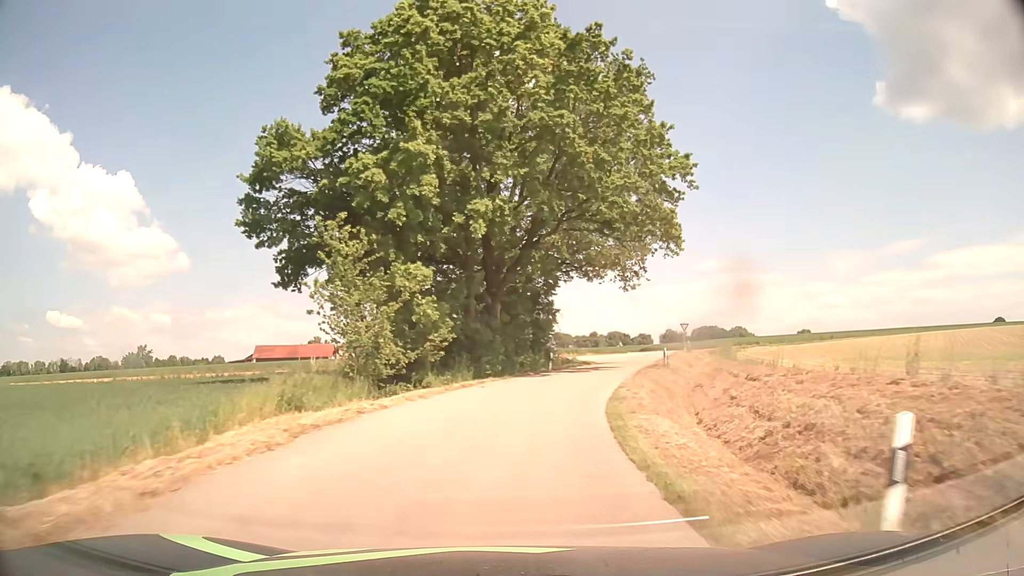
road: unclassified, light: Day
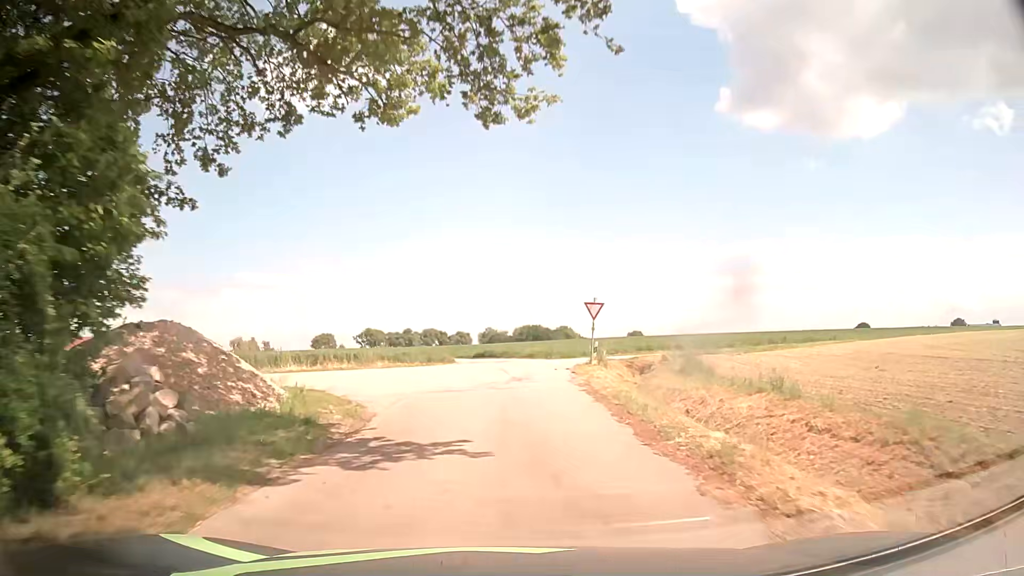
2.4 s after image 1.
(+5.2, +34.3) m; +16°
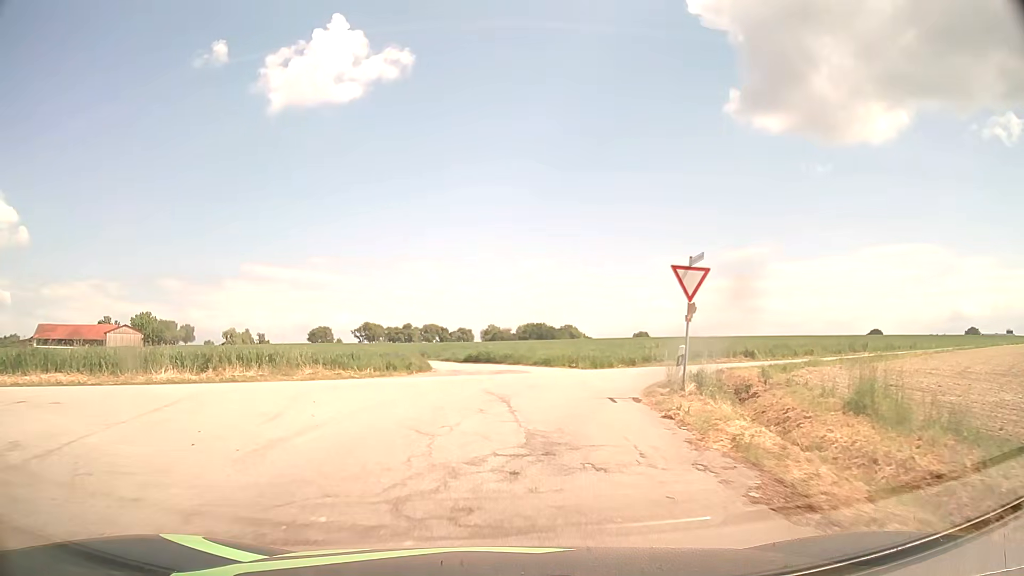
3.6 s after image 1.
(0.0, +13.4) m; -1°
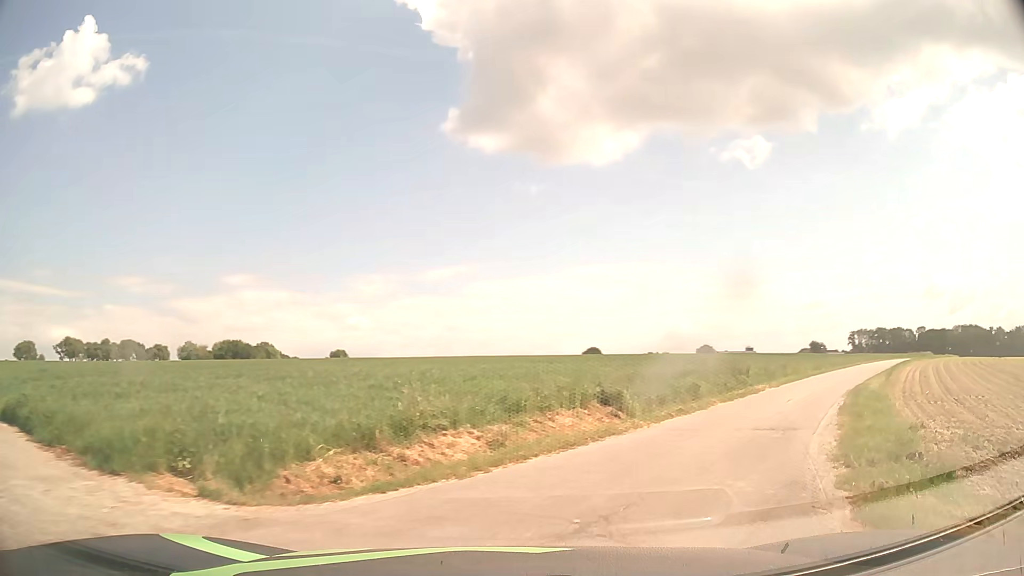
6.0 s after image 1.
(+2.4, +19.4) m; +25°
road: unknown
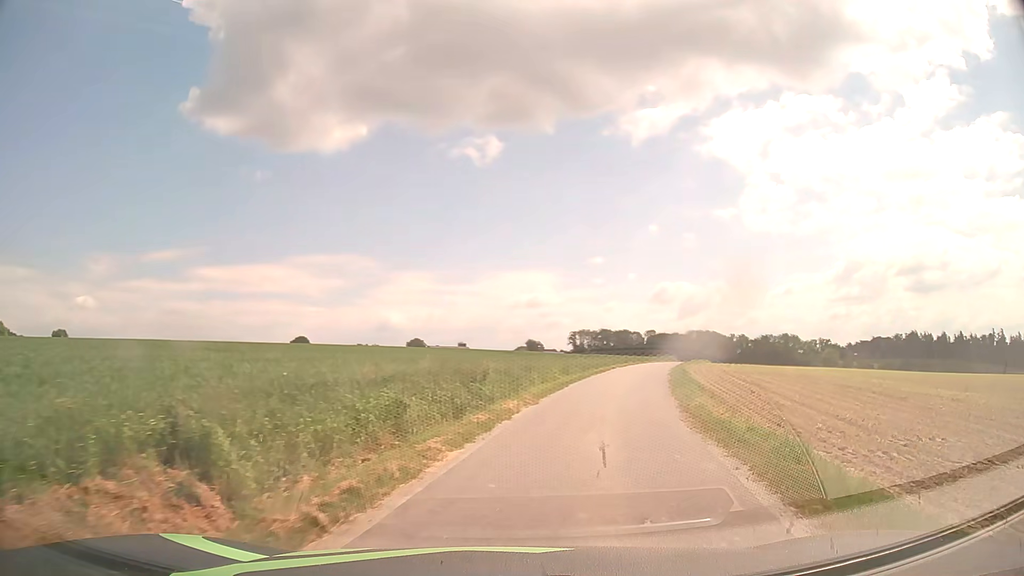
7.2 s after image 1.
(+2.3, +10.1) m; +25°
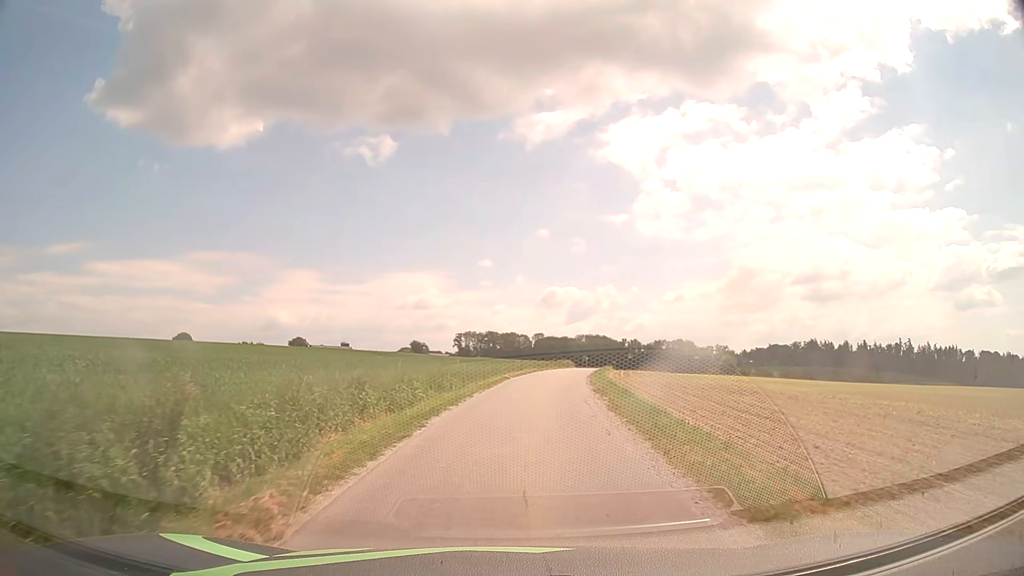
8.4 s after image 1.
(+1.4, +12.4) m; +10°
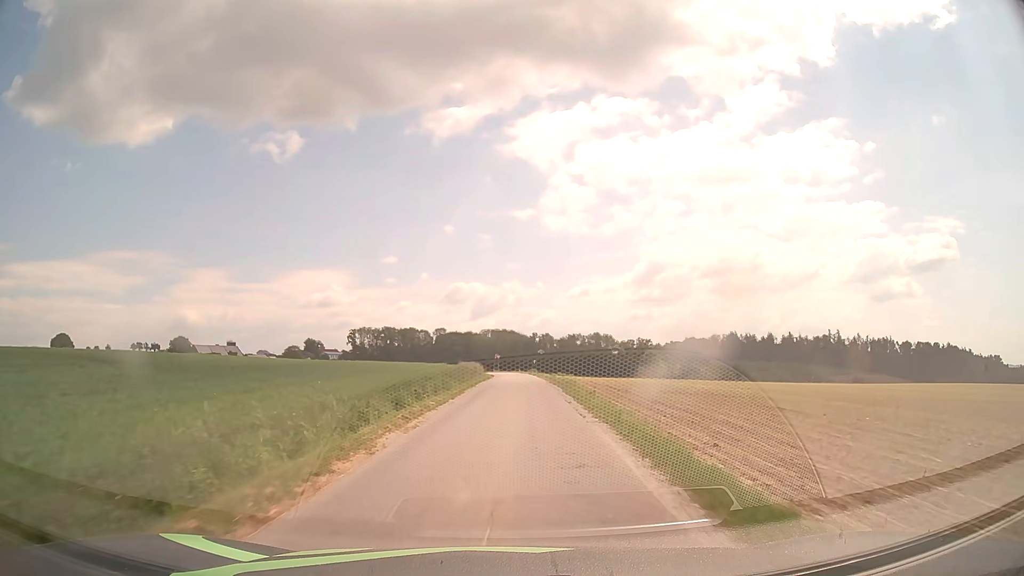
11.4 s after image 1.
(+3.5, +40.8) m; +8°
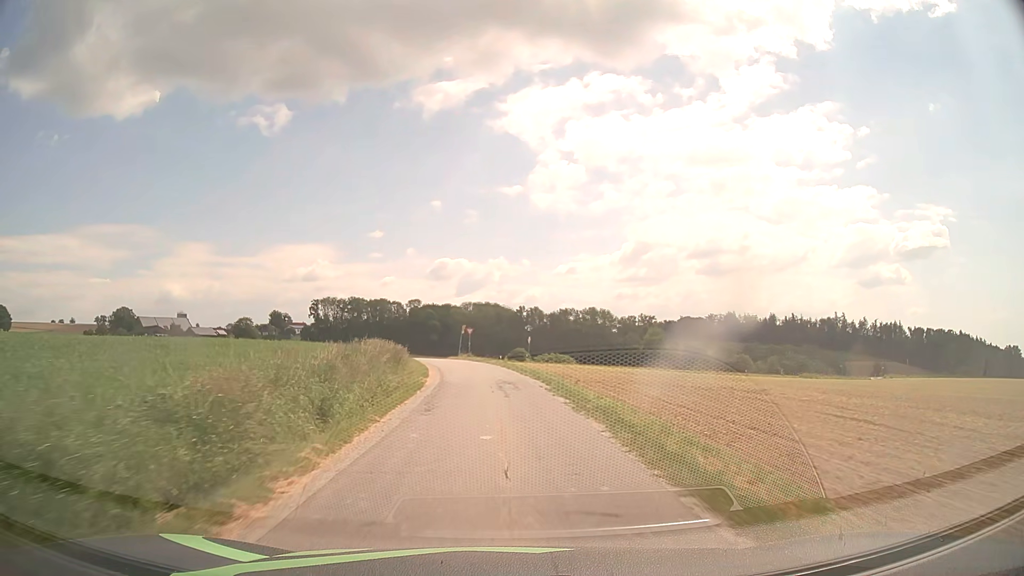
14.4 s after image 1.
(+0.7, +48.1) m; +1°
(0, +10) (0, +20) (-1, +30) (-2, +40) (-4, +50) (-6, +60) (-7, +69) (-3, +78) (+6, +83) (+15, +87) m
